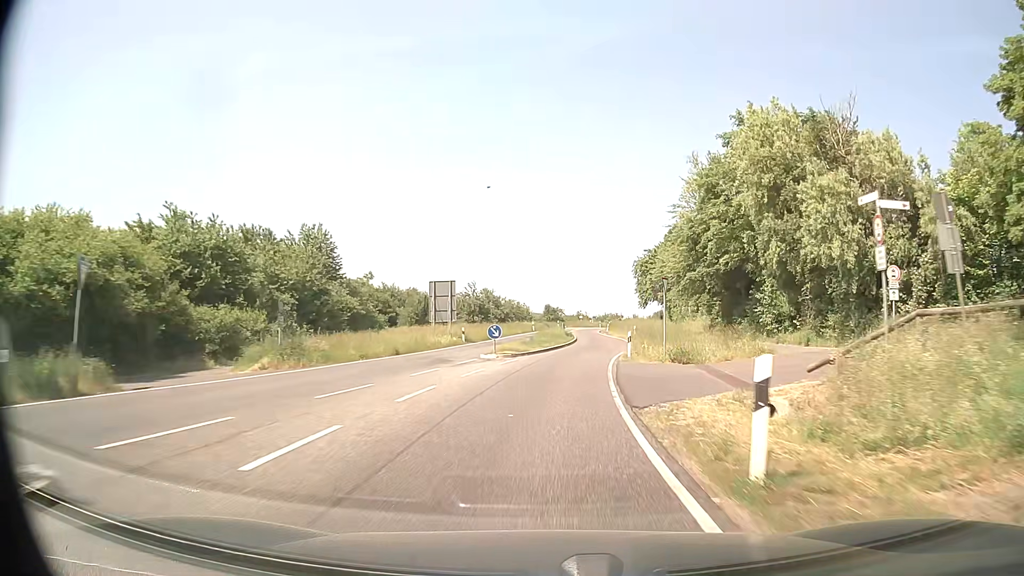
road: secondary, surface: asphalt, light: Day
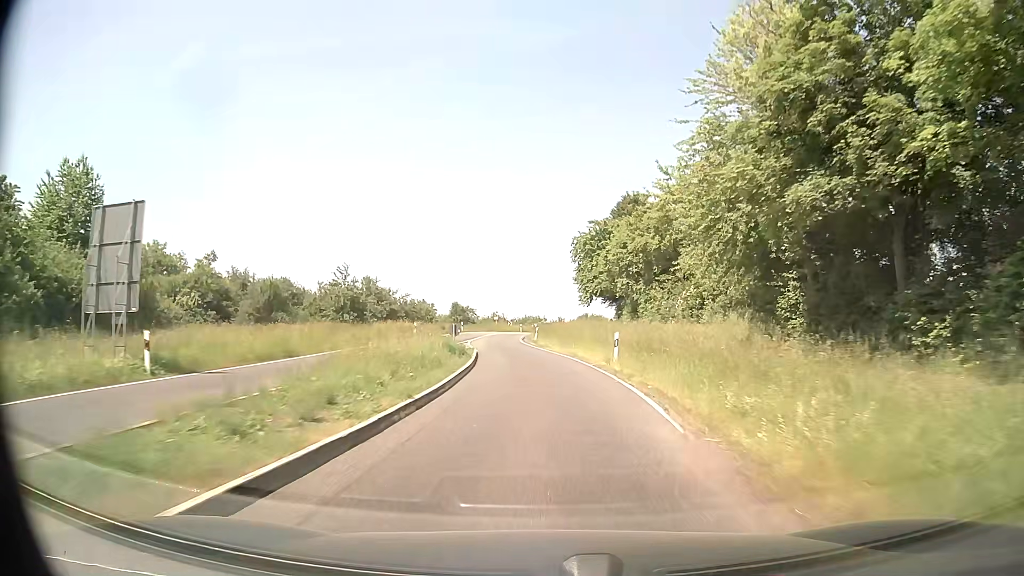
(+2.0, +31.1) m; +7°
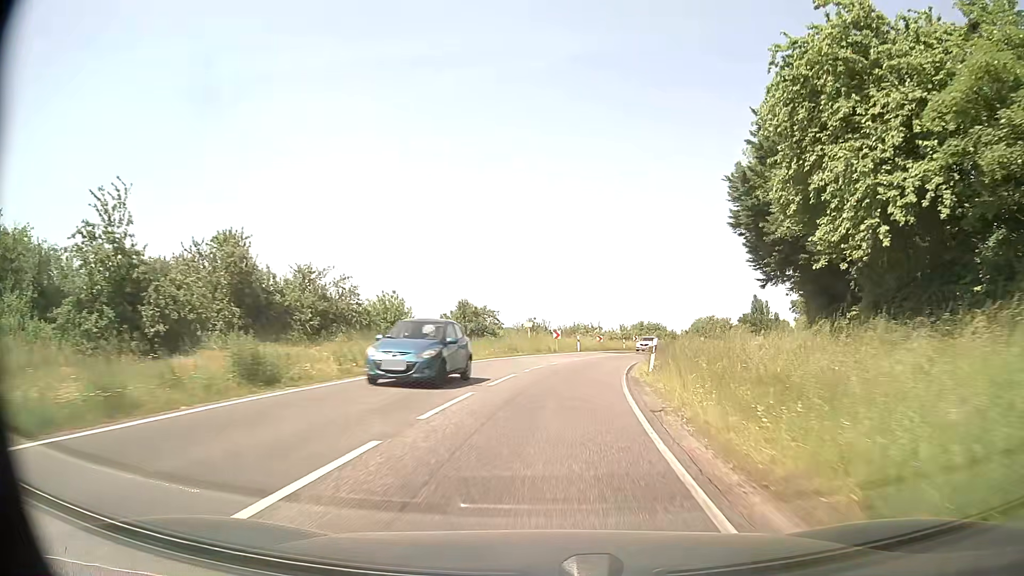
(-2.9, +50.2) m; -4°
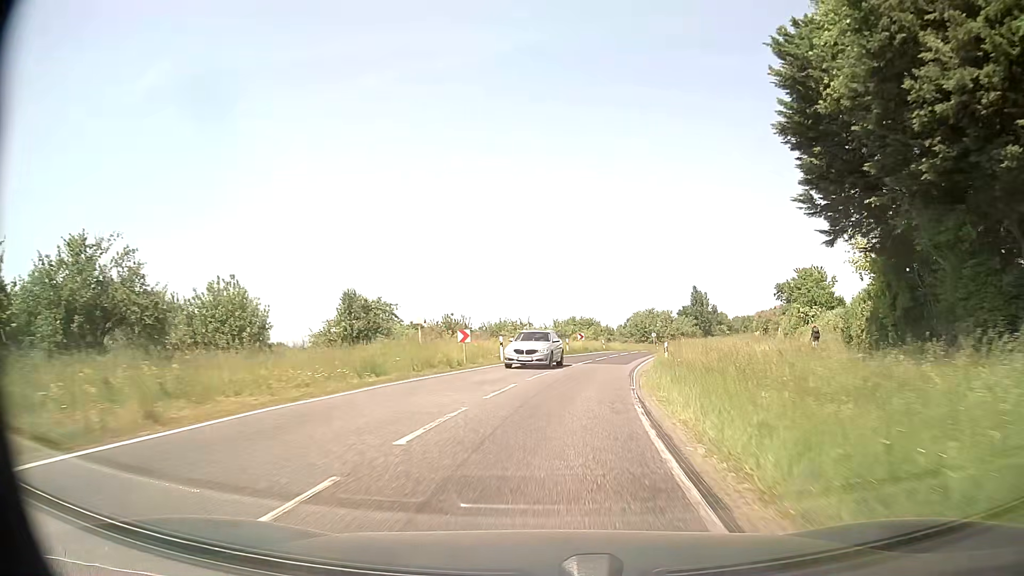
(+1.1, +19.3) m; +6°
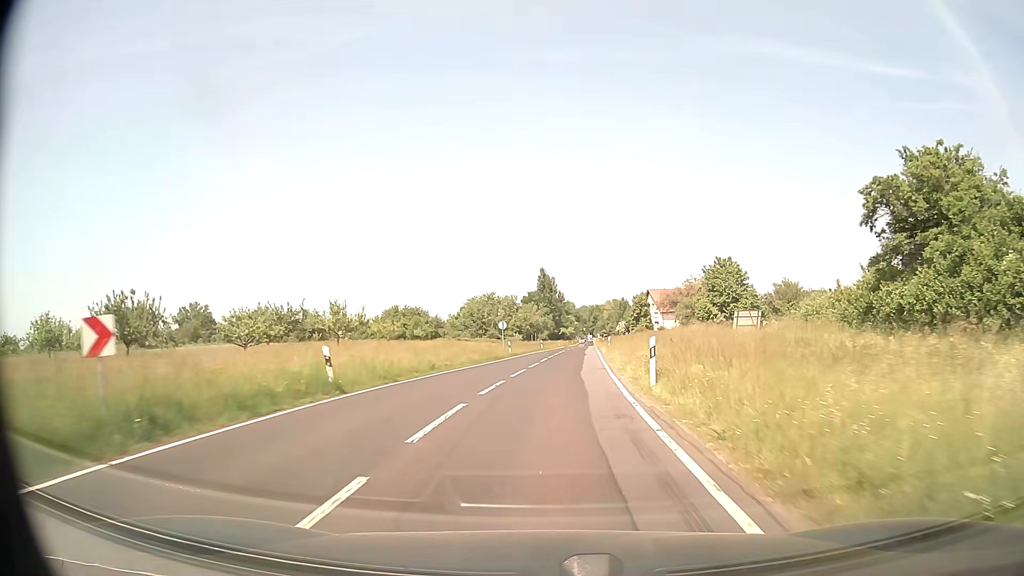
(+6.7, +46.9) m; +14°
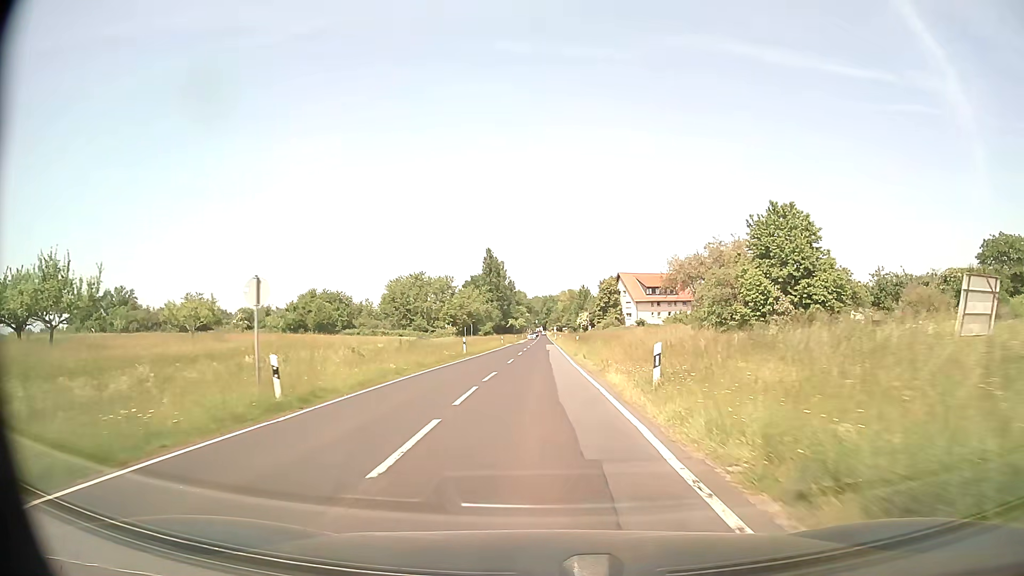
(+1.8, +37.8) m; +4°
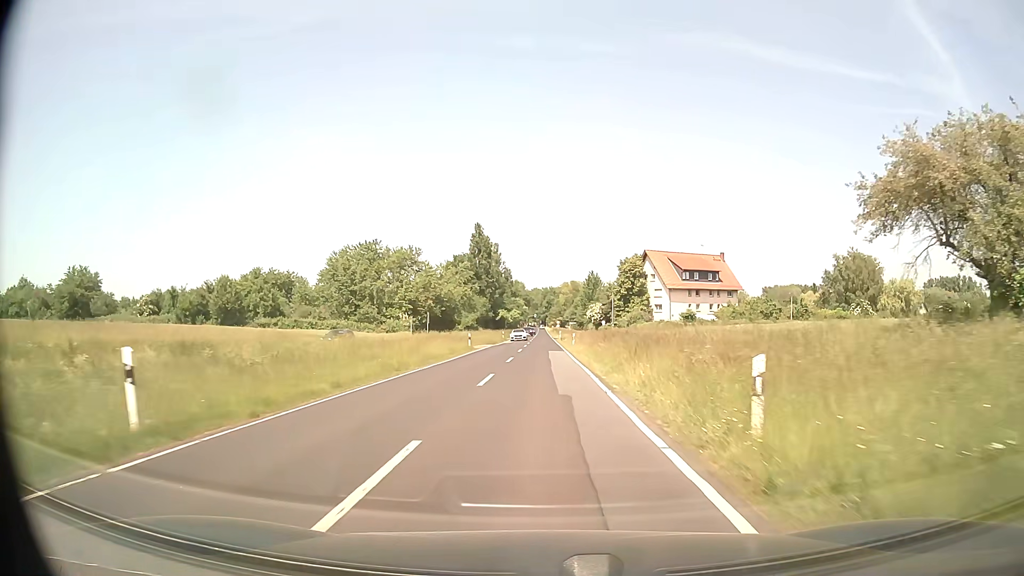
(-0.2, +38.4) m; 0°
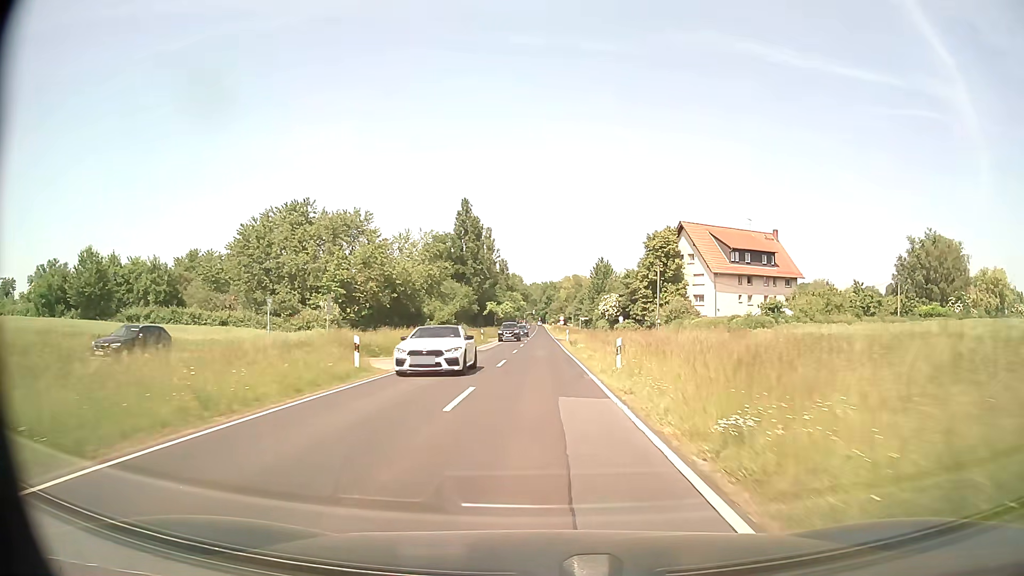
(0.0, +29.4) m; 0°
(0, +10) (0, +20) (0, +30) (0, +40) (0, +50) (0, +60) (0, +70) (0, +80) (0, +90) (0, +100) m
